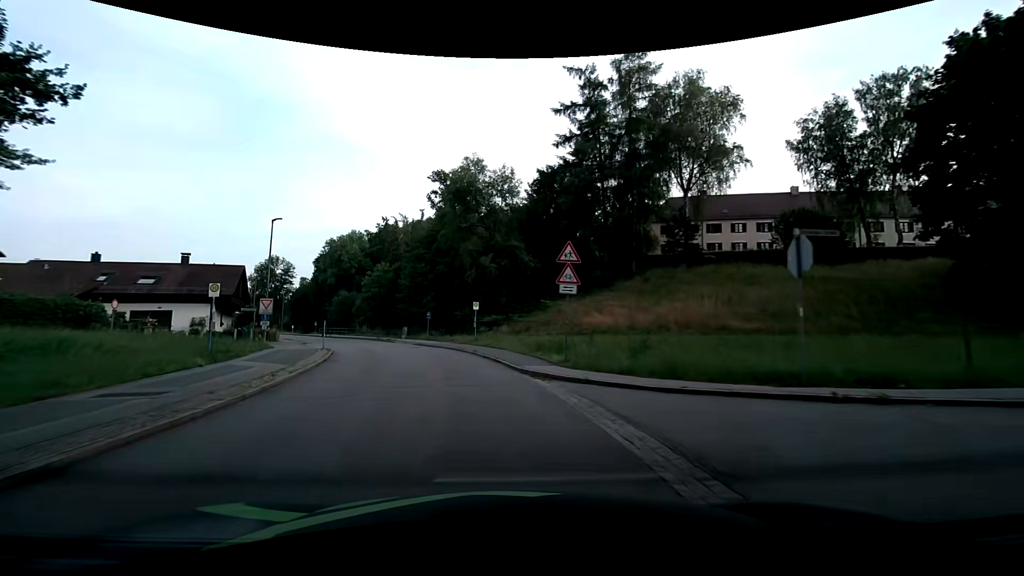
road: unclassified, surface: asphalt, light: Day
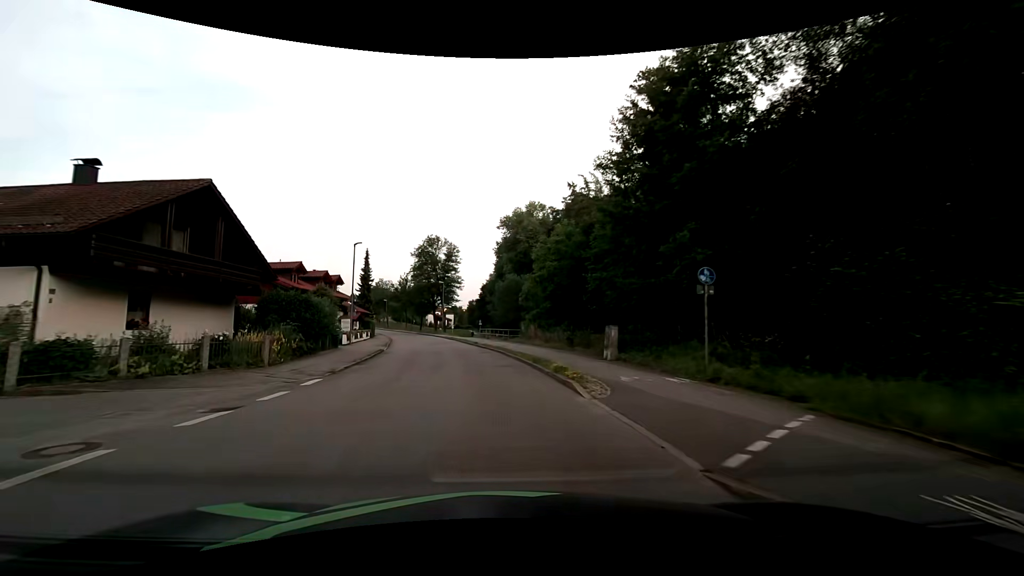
(-7.3, +34.8) m; -24°
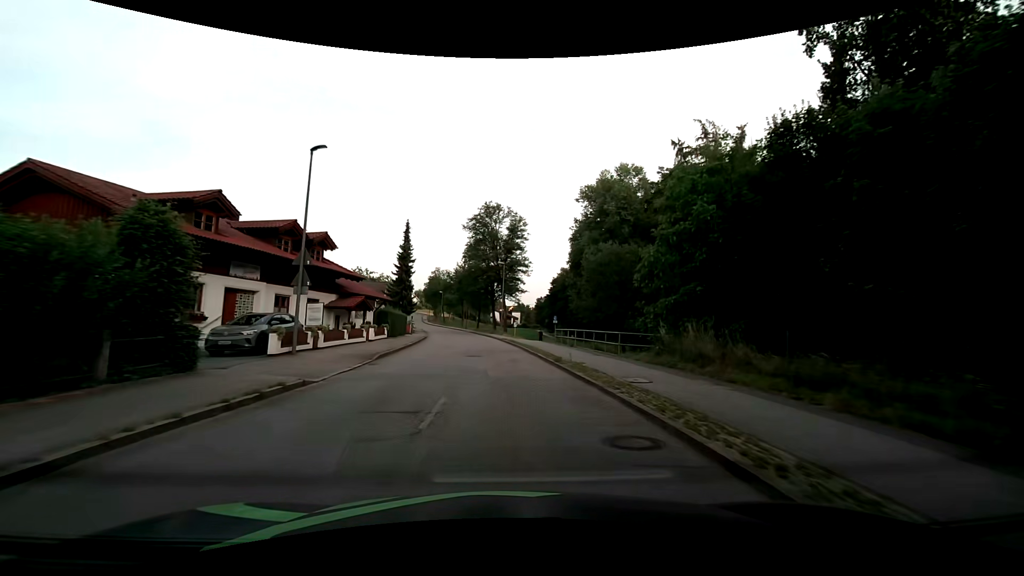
(-1.6, +21.8) m; -7°
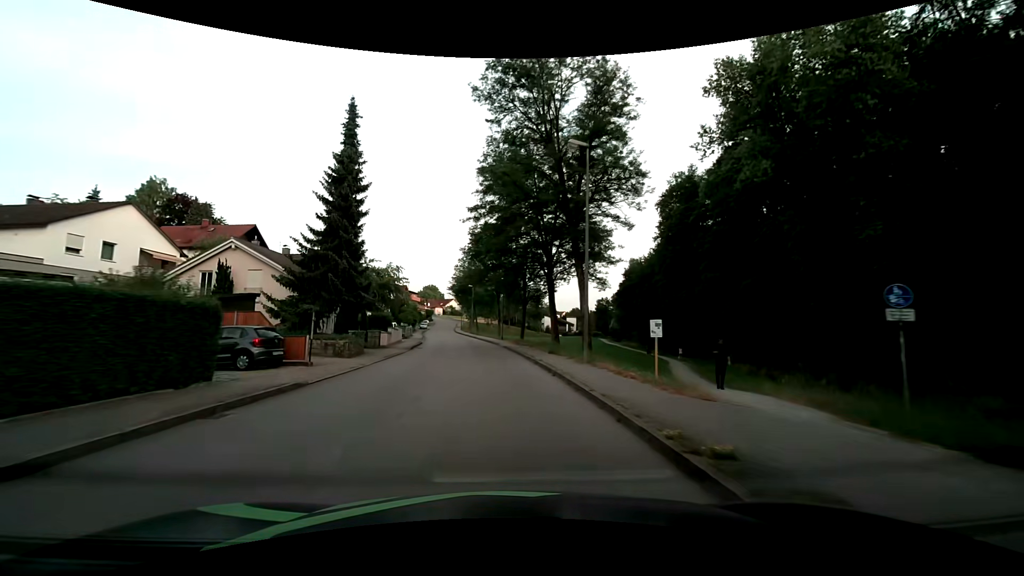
(-1.5, +37.4) m; -6°
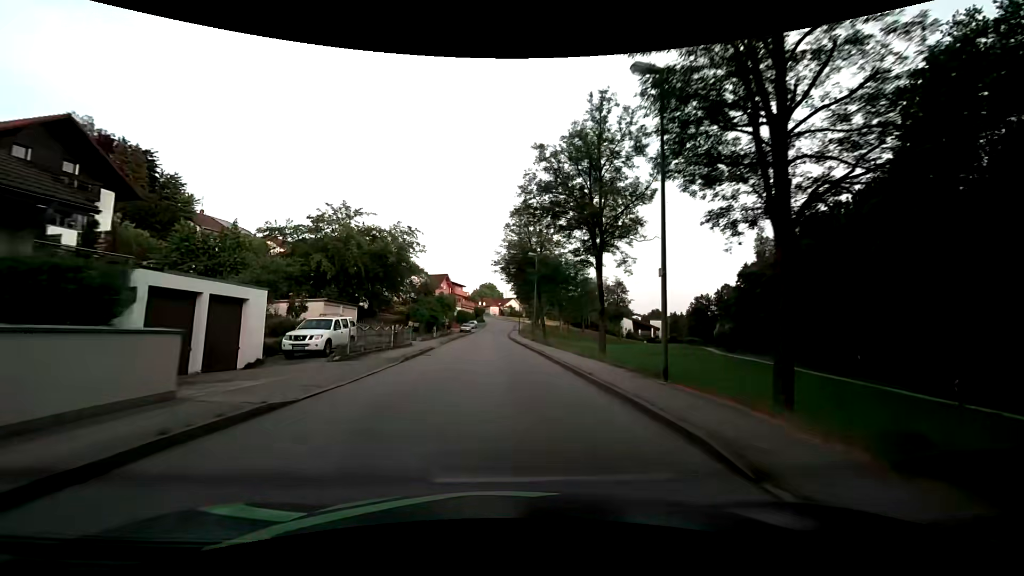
(-2.4, +37.4) m; -7°
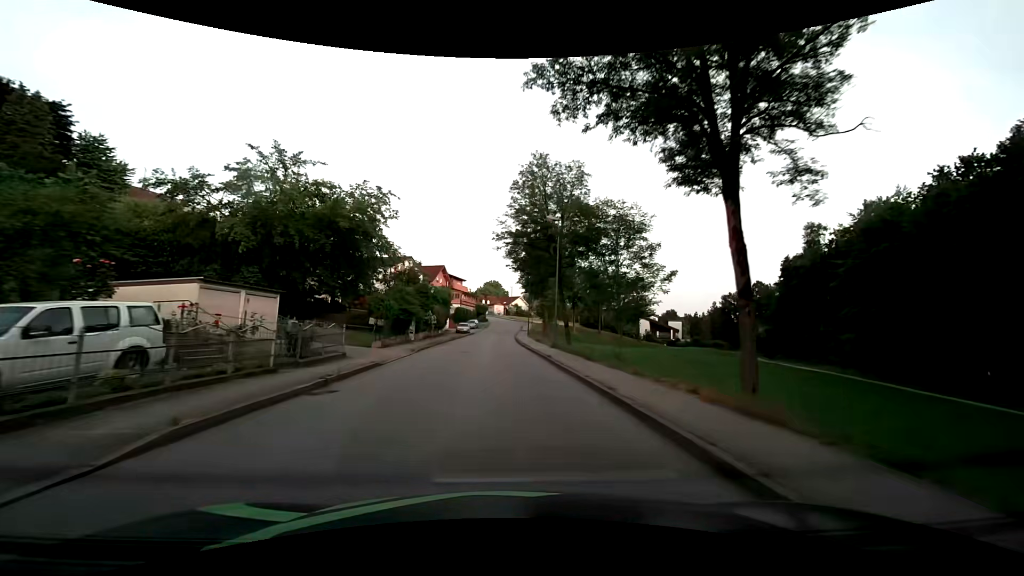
(0.0, +14.8) m; 0°
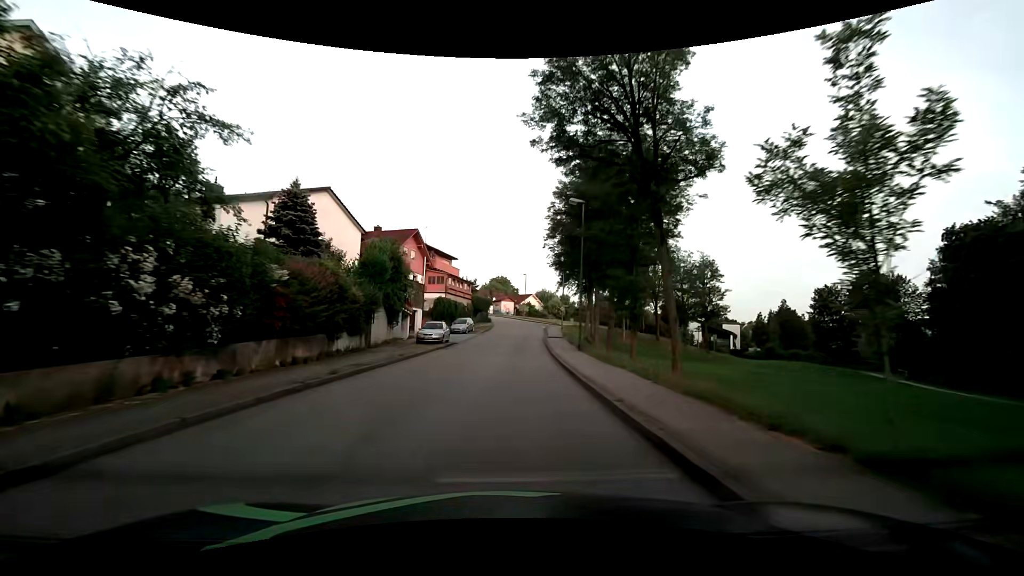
(-0.6, +36.1) m; -1°
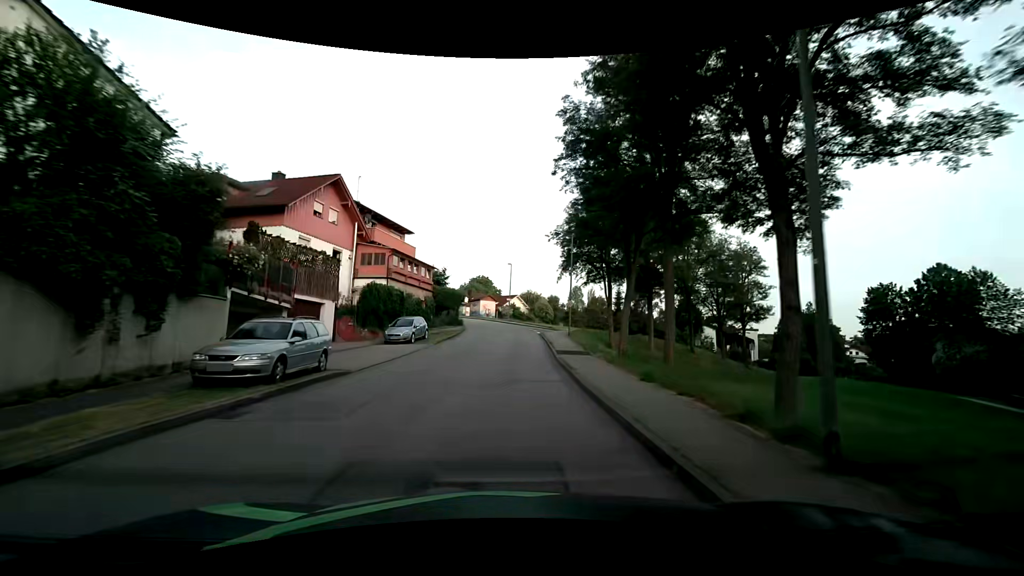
(+0.4, +20.6) m; +2°
(0, +10) (0, +20) (0, +30) (0, +40) (+4, +49) (+12, +55) (+19, +62) (+26, +69) (+34, +76) (+42, +82) m
